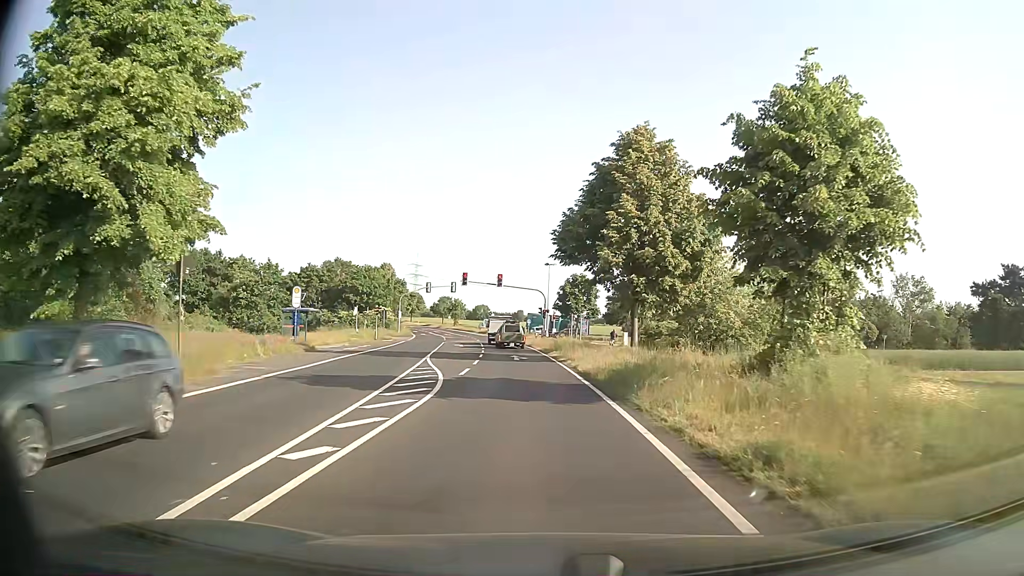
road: secondary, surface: asphalt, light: Day
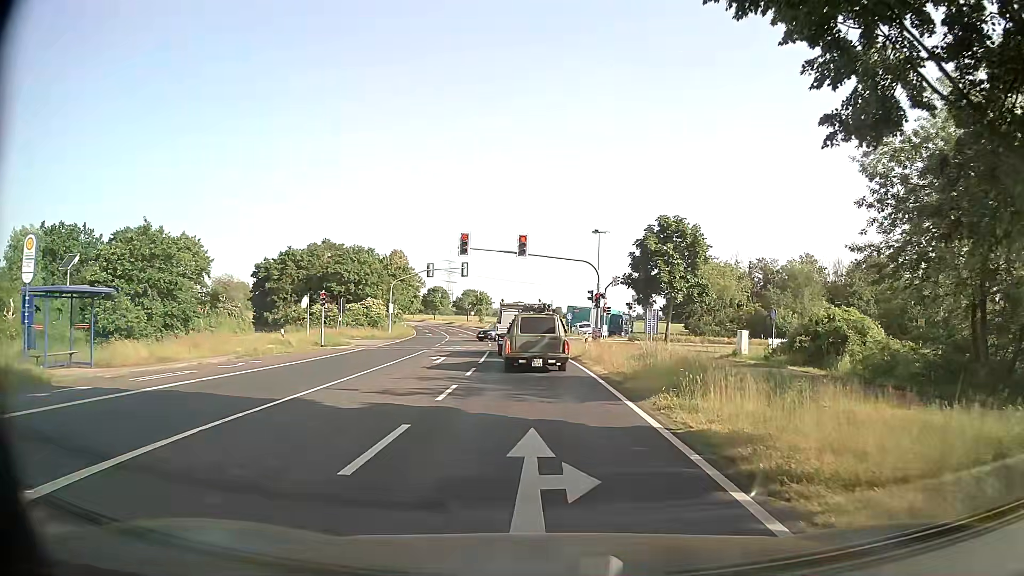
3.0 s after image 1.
(-0.6, +25.0) m; -3°
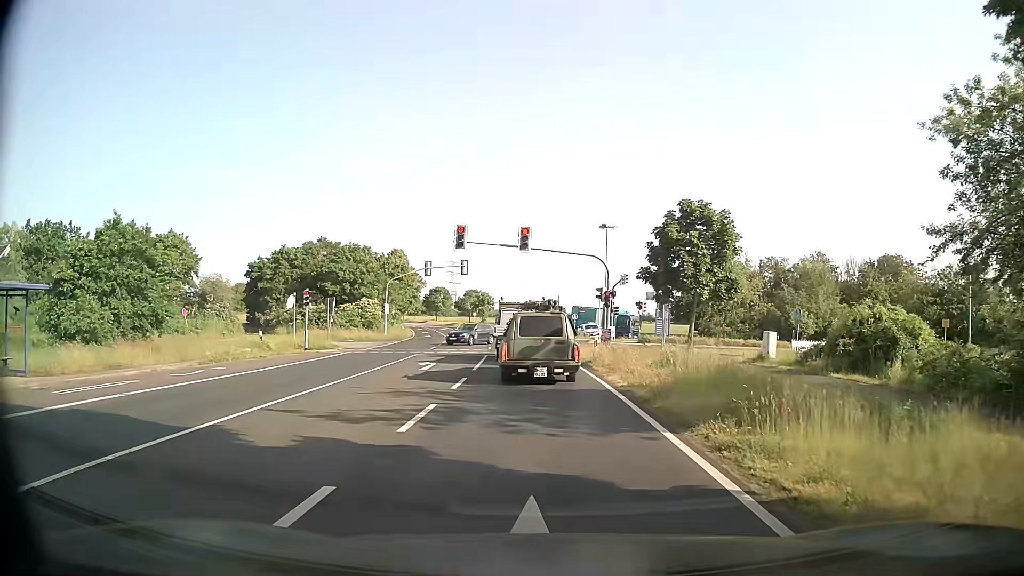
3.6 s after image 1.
(0.0, +3.4) m; 0°
(0, +10) (0, +20) (-1, +30) (-1, +40) (-2, +50) (-3, +60) (-4, +70) (-6, +80) (-8, +90) (-10, +99) m
